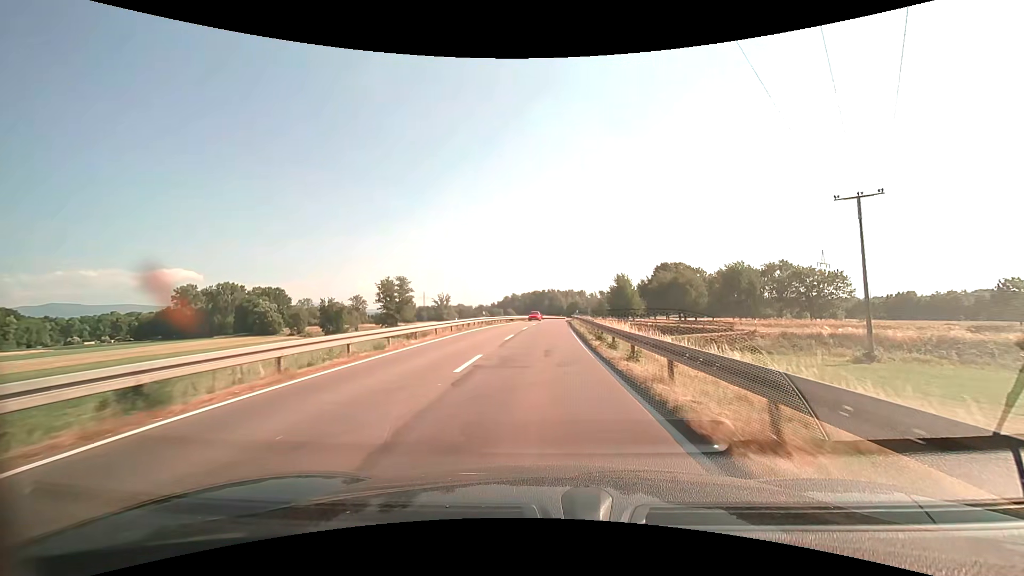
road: secondary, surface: asphalt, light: Day
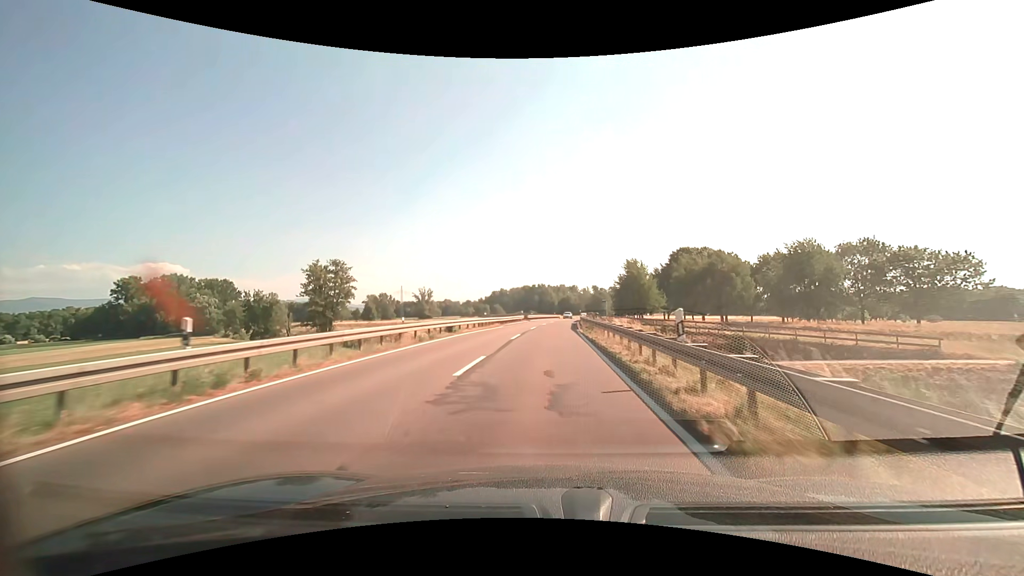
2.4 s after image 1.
(+0.4, +37.0) m; +1°
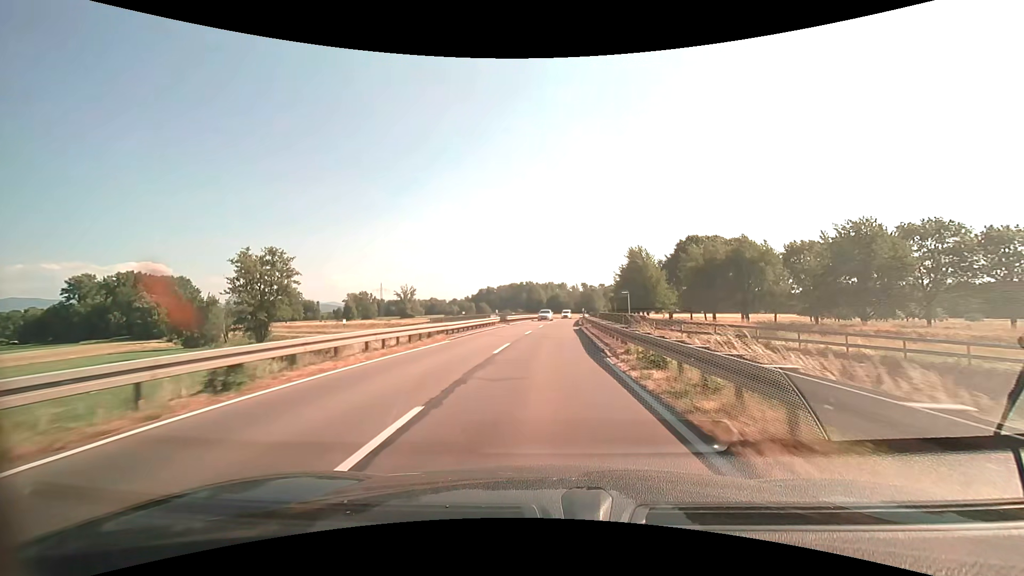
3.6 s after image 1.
(+0.2, +19.3) m; +1°
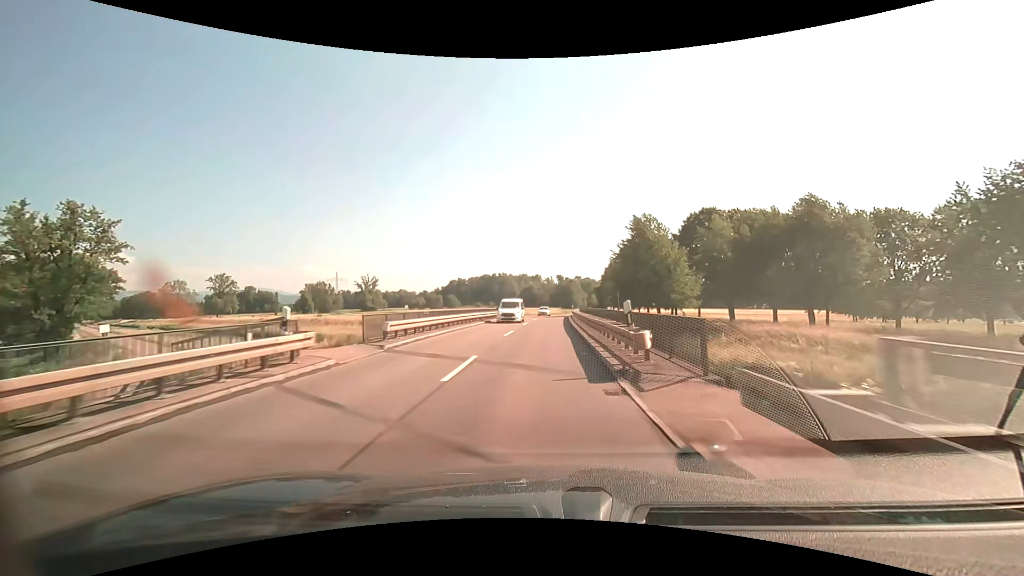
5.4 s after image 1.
(+0.8, +29.7) m; +3°
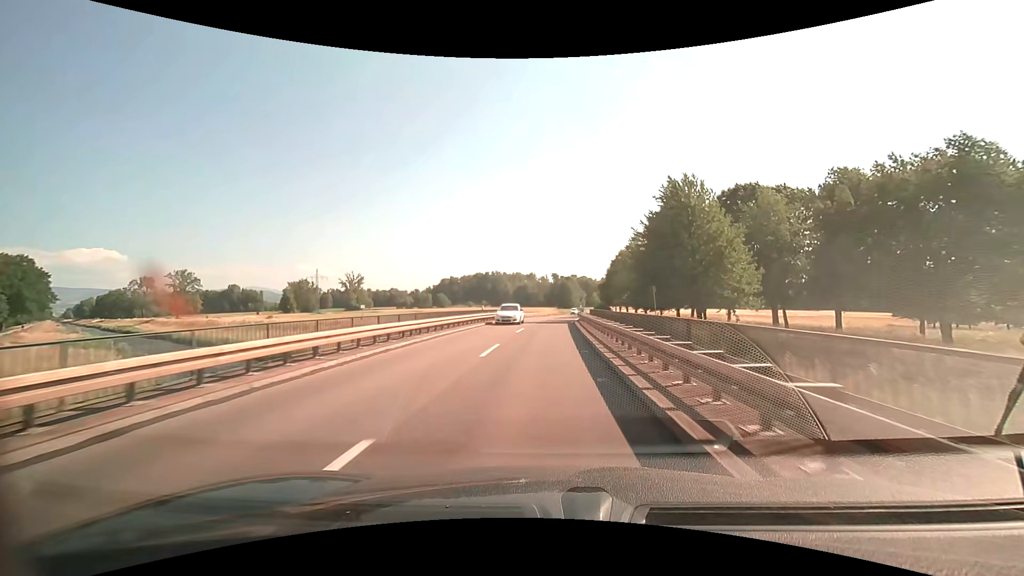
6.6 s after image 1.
(+0.2, +19.8) m; 0°
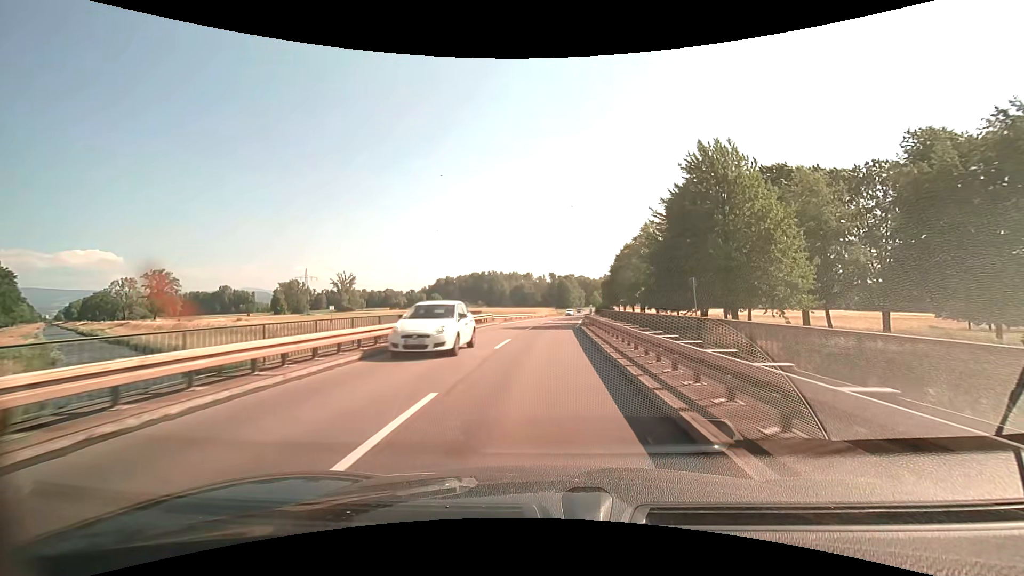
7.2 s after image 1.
(+0.1, +9.6) m; 0°
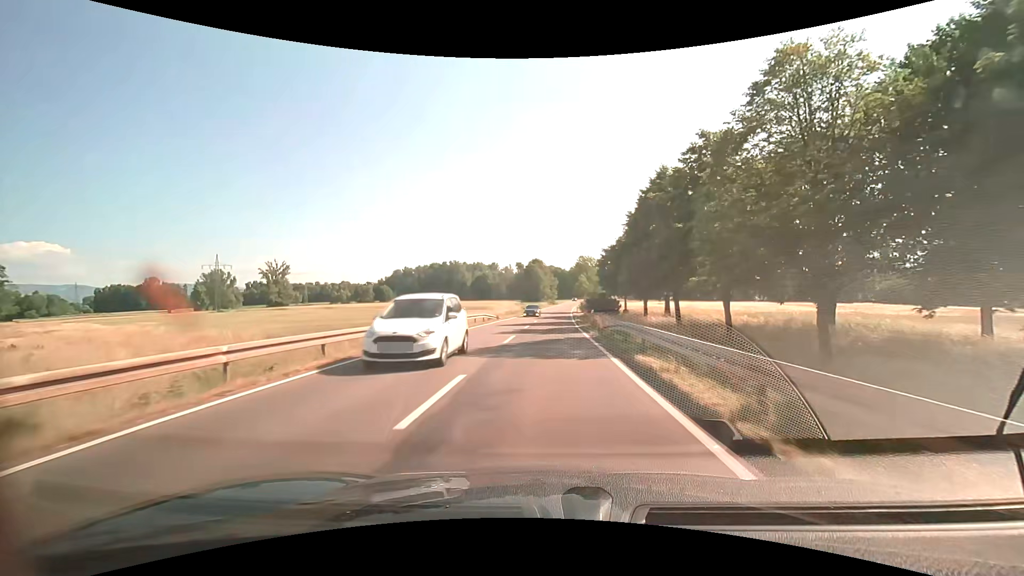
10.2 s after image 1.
(+1.6, +45.8) m; +4°
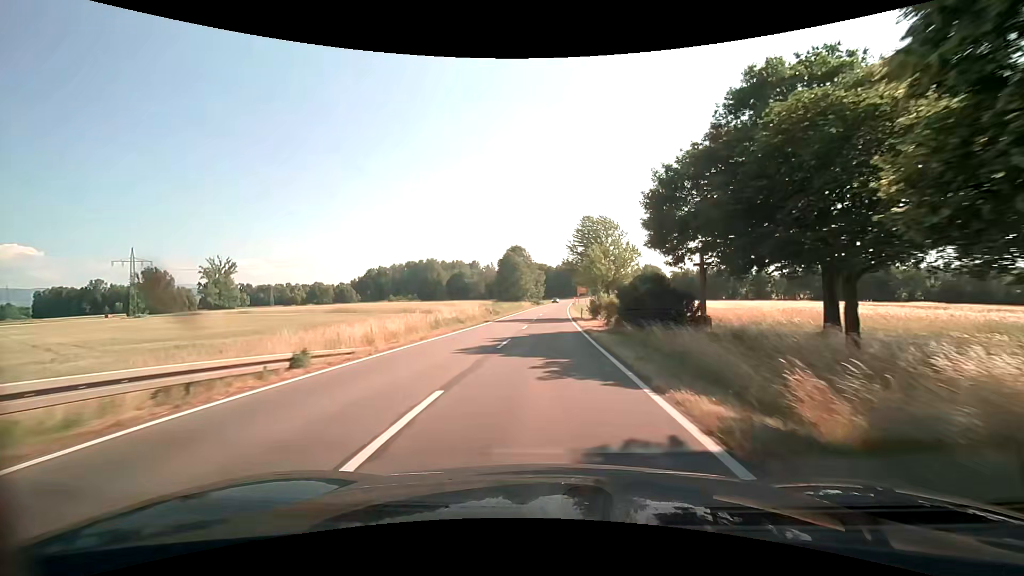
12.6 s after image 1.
(+0.6, +37.0) m; +1°
(0, +10) (0, +20) (0, +30) (+1, +40) (+1, +50) (+1, +60) (+2, +70) (+3, +80) (+3, +90) (+4, +100) m
